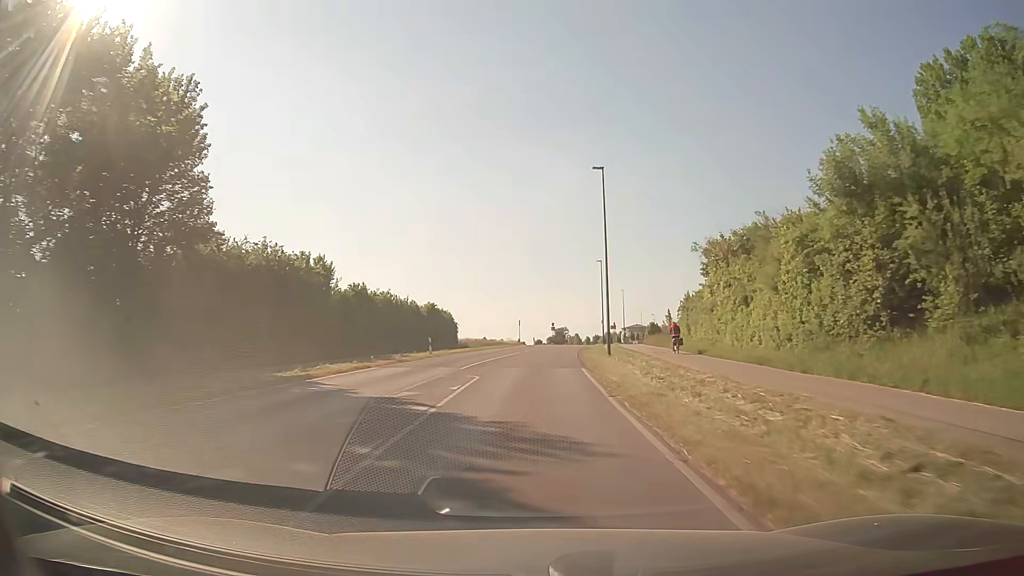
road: secondary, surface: asphalt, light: Day
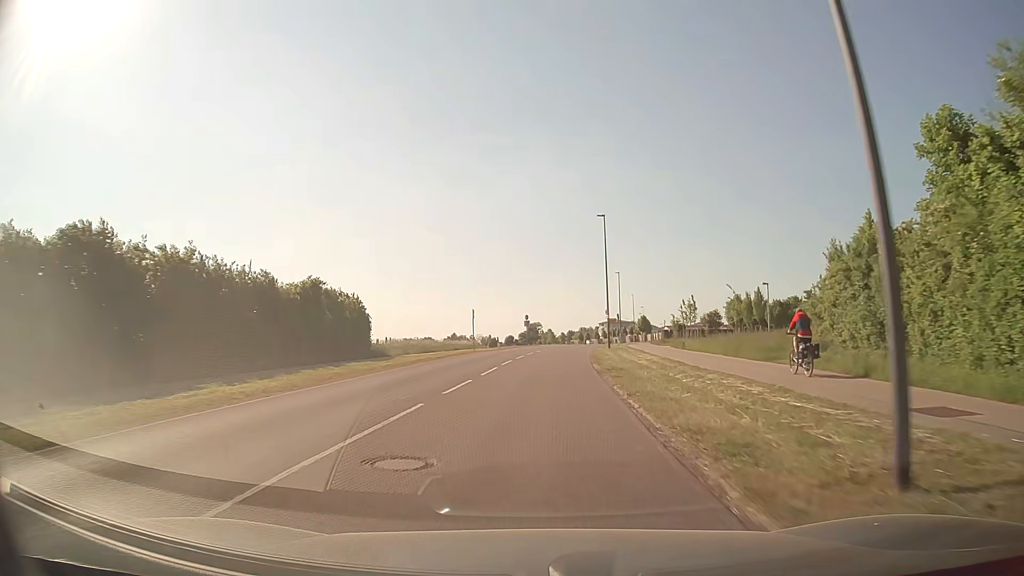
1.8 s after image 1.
(+0.6, +30.8) m; +3°
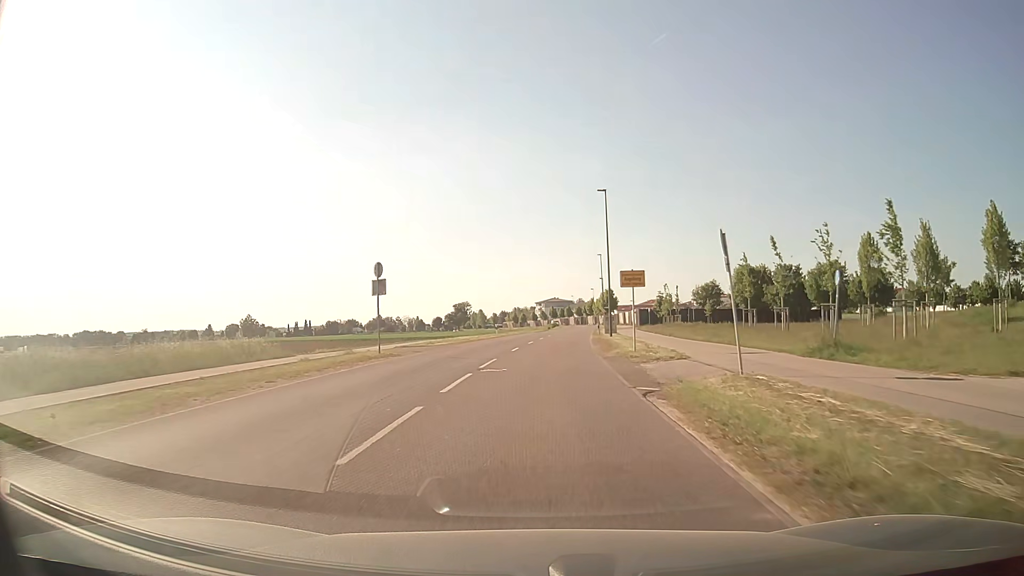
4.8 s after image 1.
(+2.2, +49.5) m; +6°
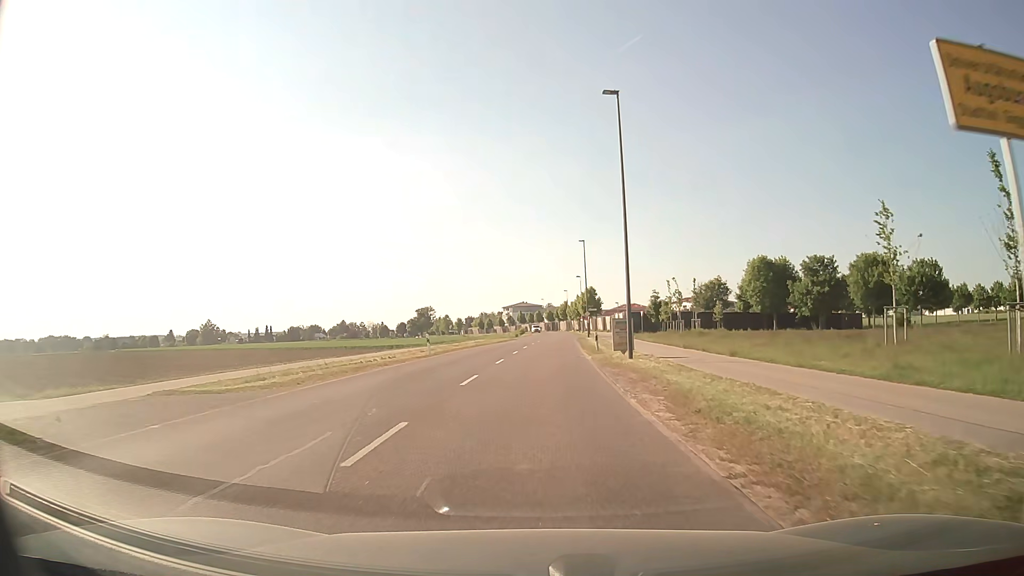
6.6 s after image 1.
(+0.5, +21.0) m; +3°
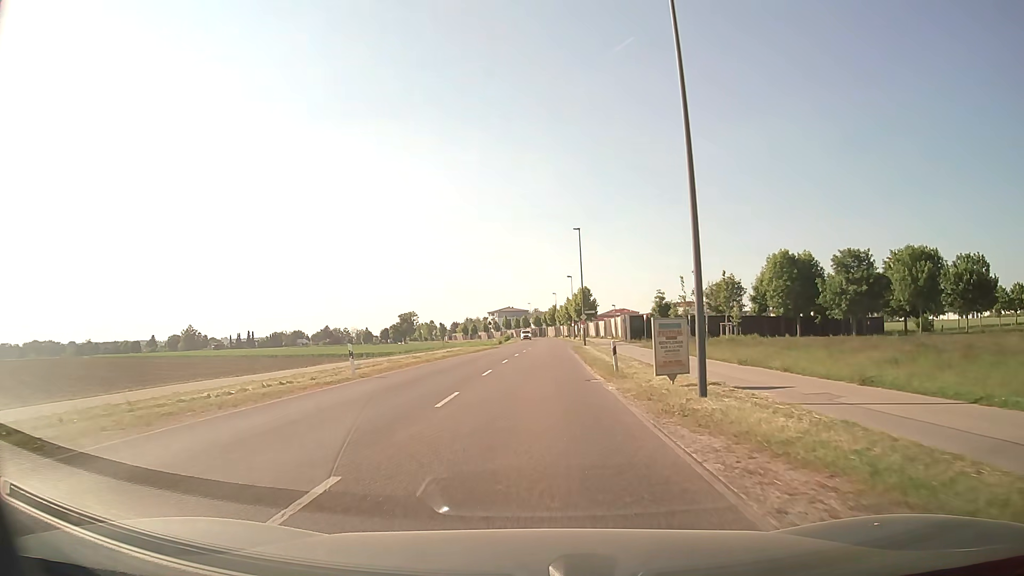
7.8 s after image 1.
(+0.1, +12.2) m; +1°
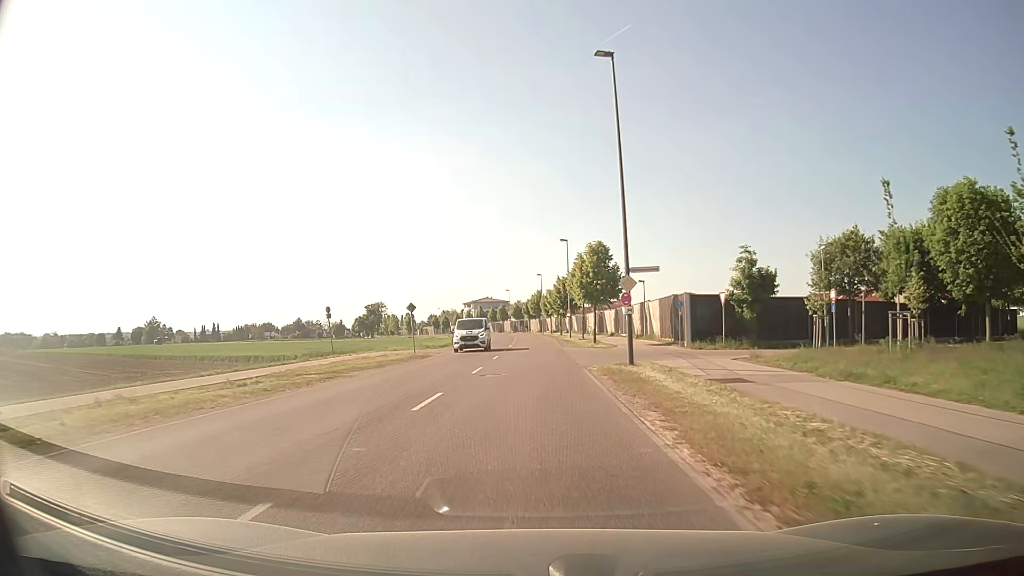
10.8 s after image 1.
(+0.9, +37.5) m; +2°
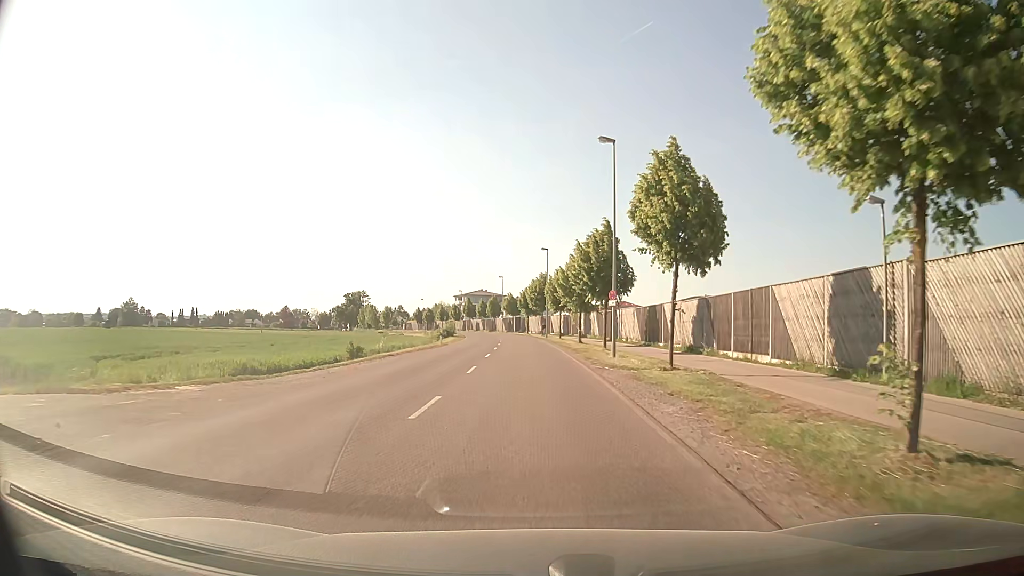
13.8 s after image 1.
(-0.1, +37.0) m; 0°
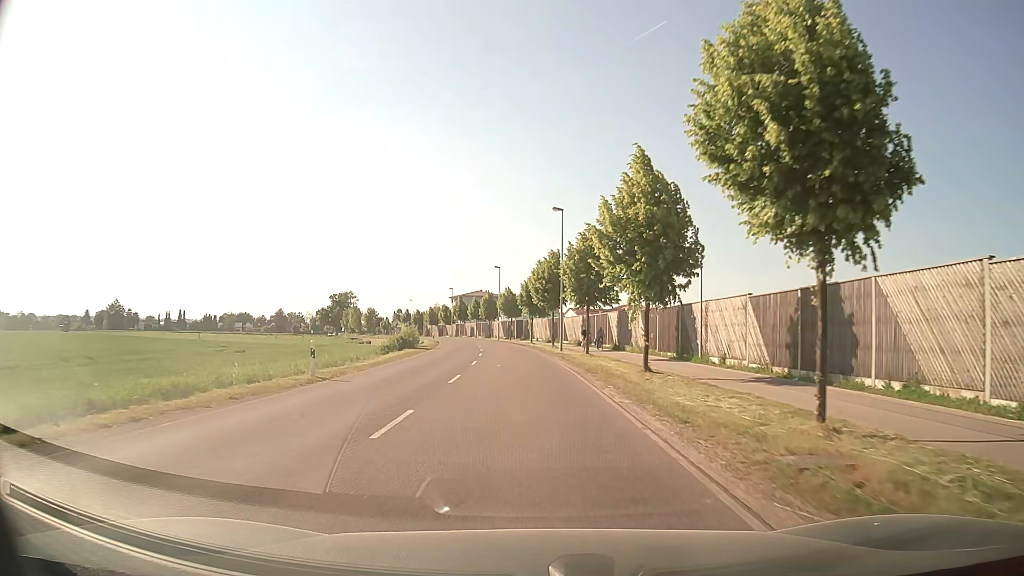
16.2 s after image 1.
(-0.1, +28.6) m; -1°
